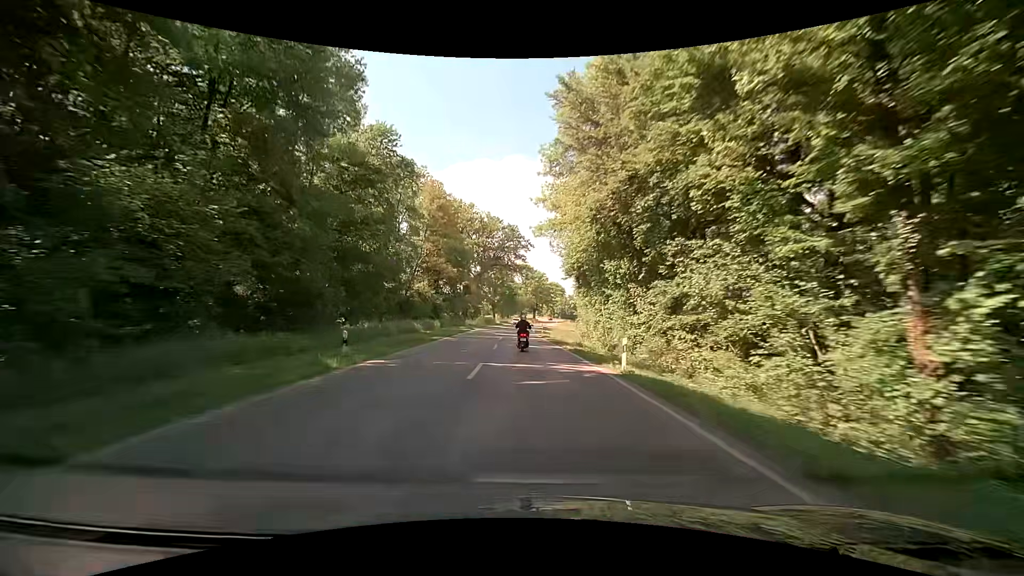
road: secondary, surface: asphalt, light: Day
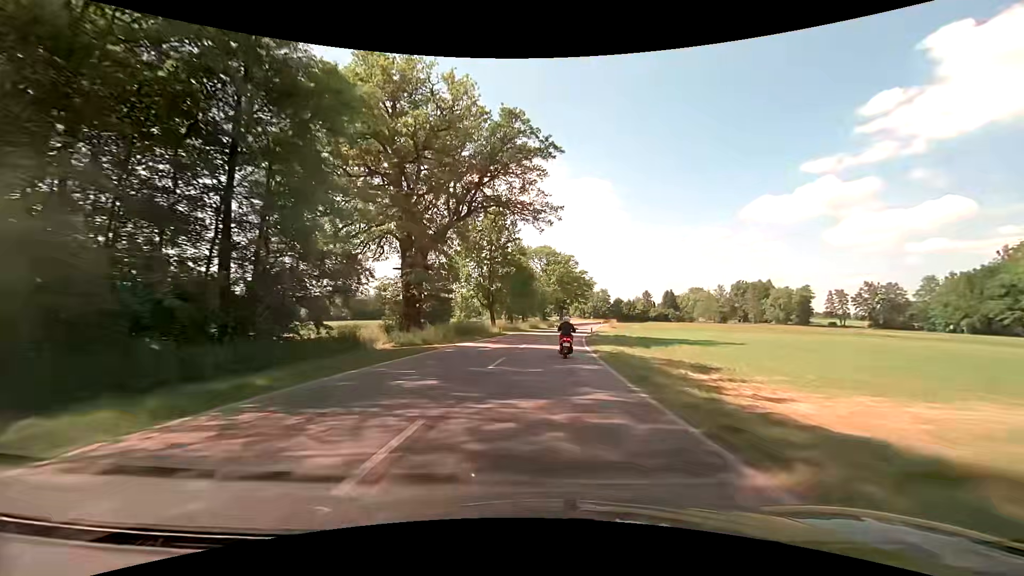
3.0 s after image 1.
(-2.2, +57.6) m; -3°
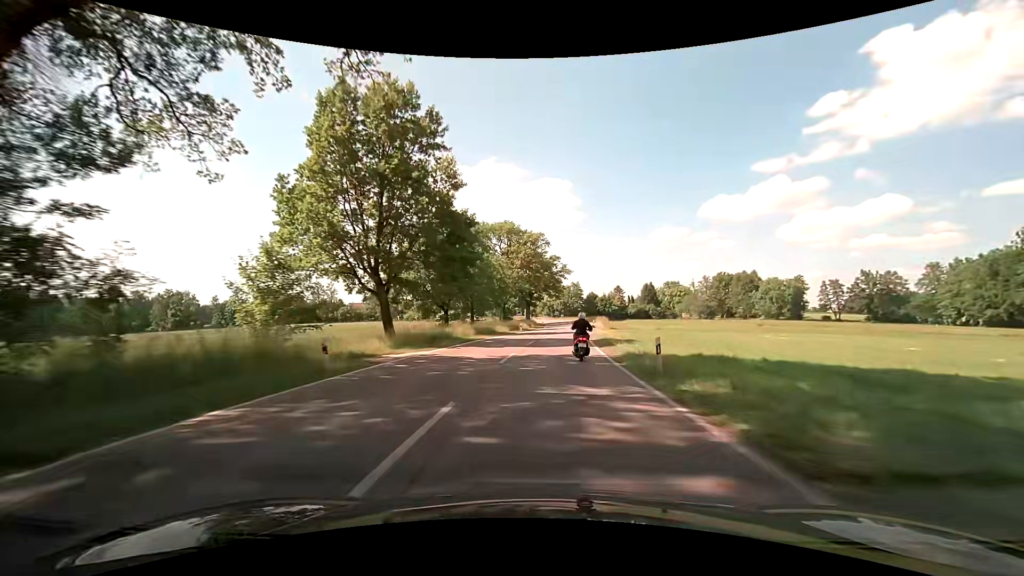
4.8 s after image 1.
(+0.9, +35.0) m; +4°
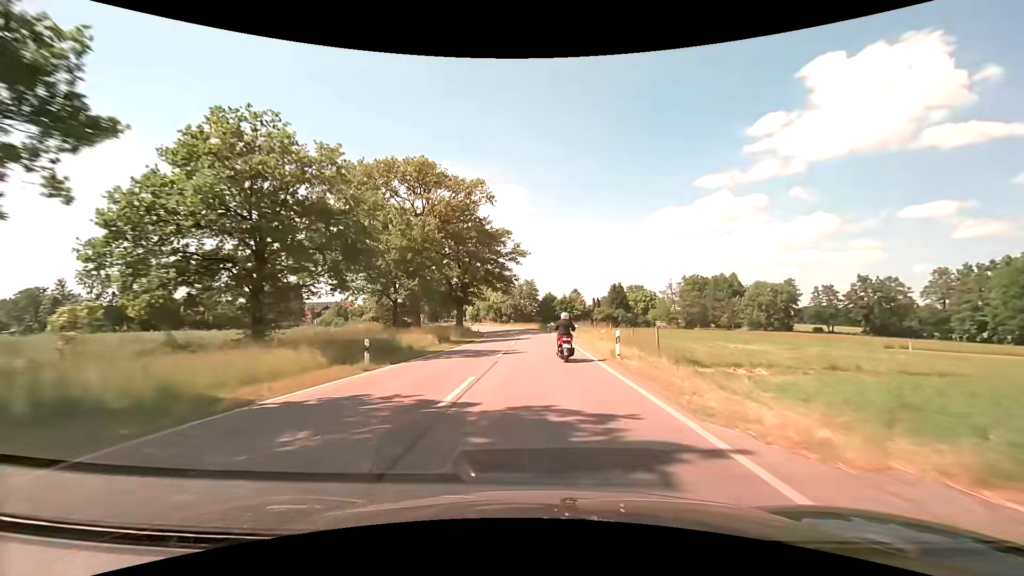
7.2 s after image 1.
(+1.8, +43.3) m; +5°
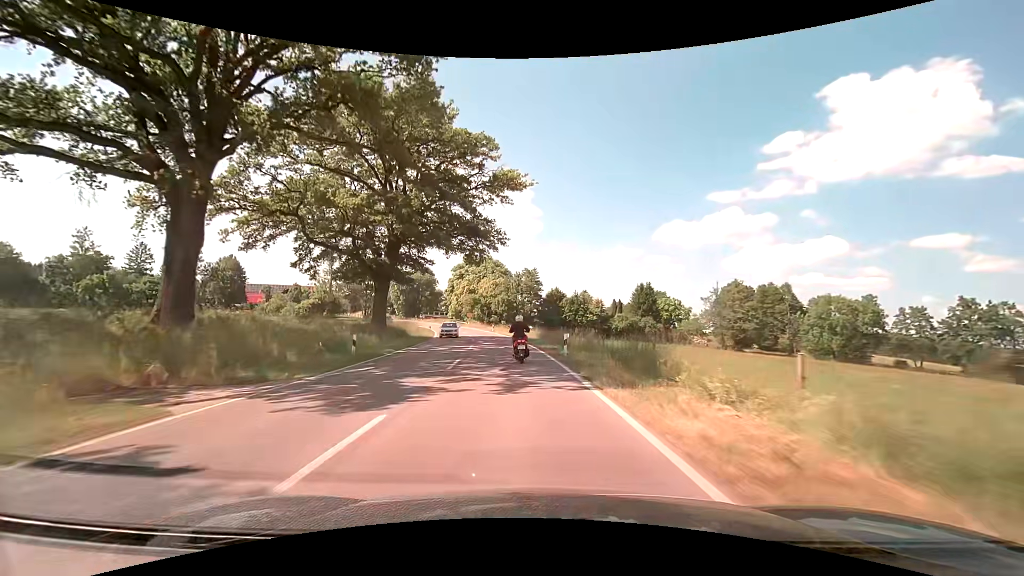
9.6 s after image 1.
(+0.4, +41.9) m; 0°
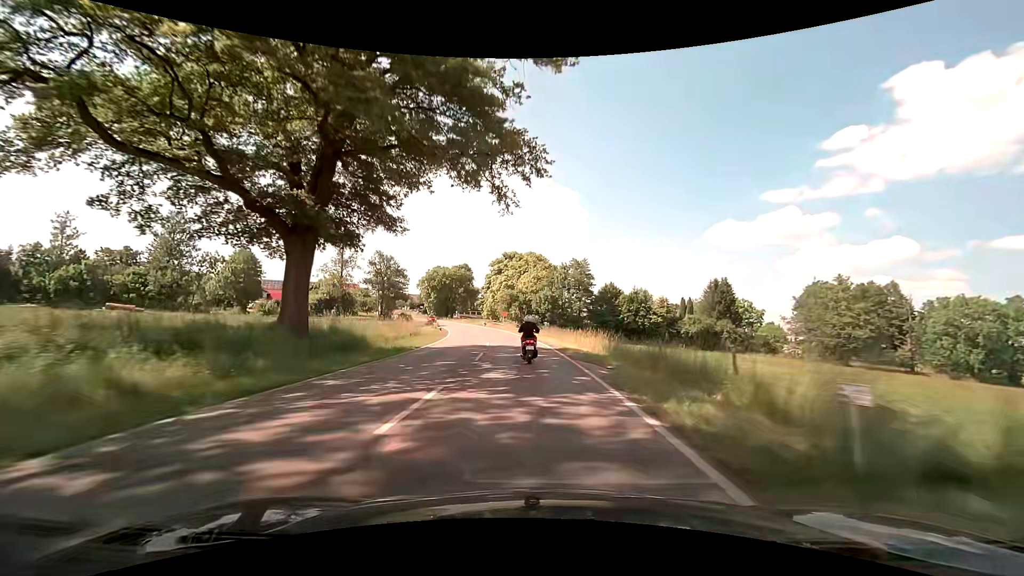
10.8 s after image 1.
(-1.0, +21.1) m; -5°
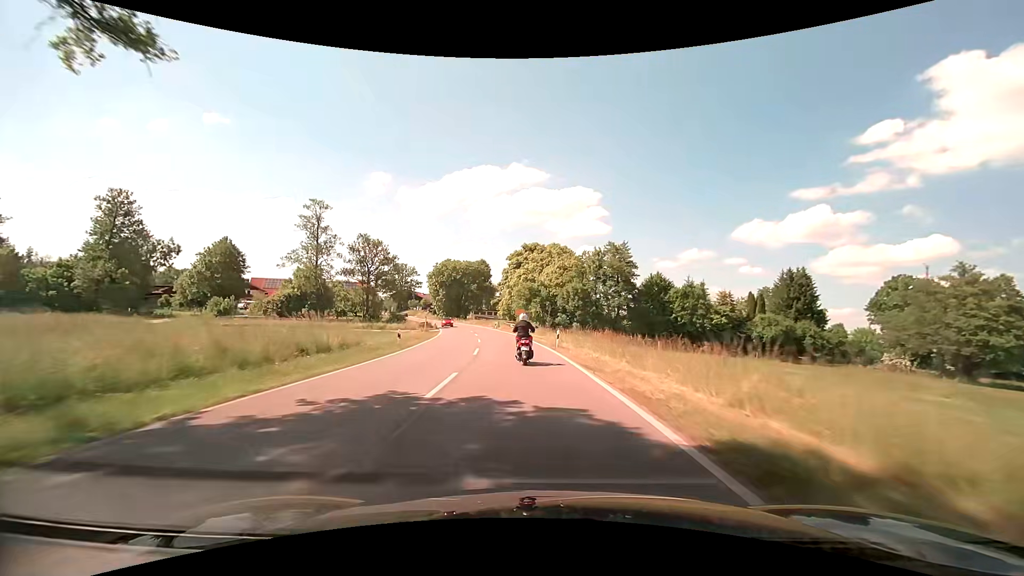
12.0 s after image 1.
(-0.4, +21.4) m; -3°
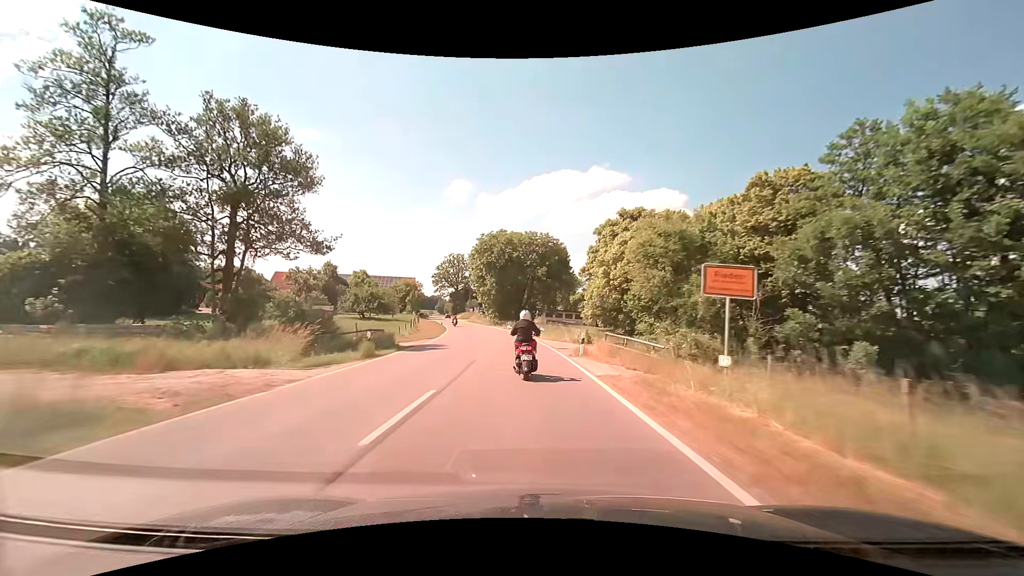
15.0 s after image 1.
(-4.1, +52.0) m; -9°
(0, +10) (-1, +20) (-1, +30) (-2, +40) (-4, +50) (-5, +60) (-7, +69) (-9, +79) (-11, +89) (-14, +99) m
